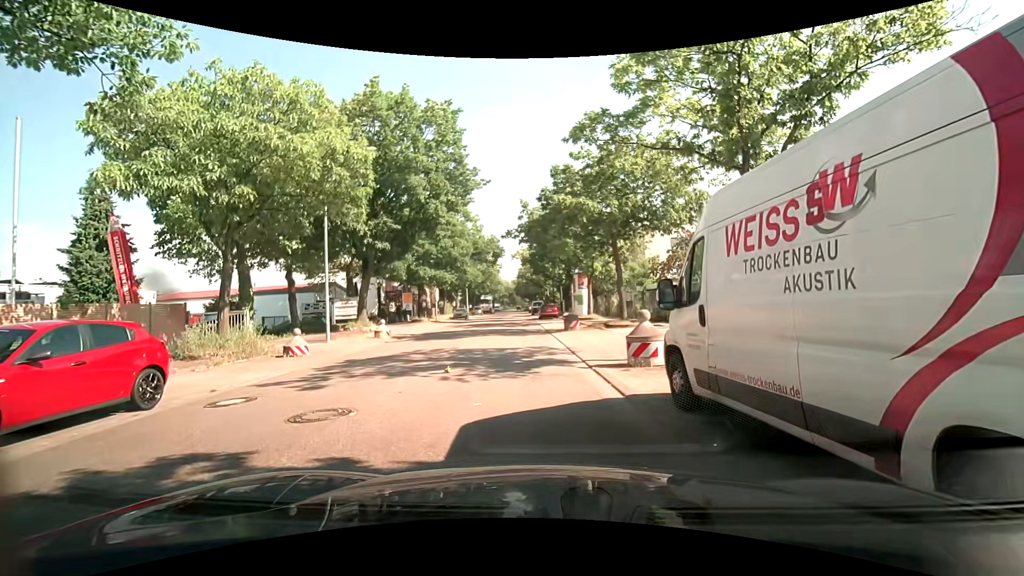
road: residential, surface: asphalt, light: Day
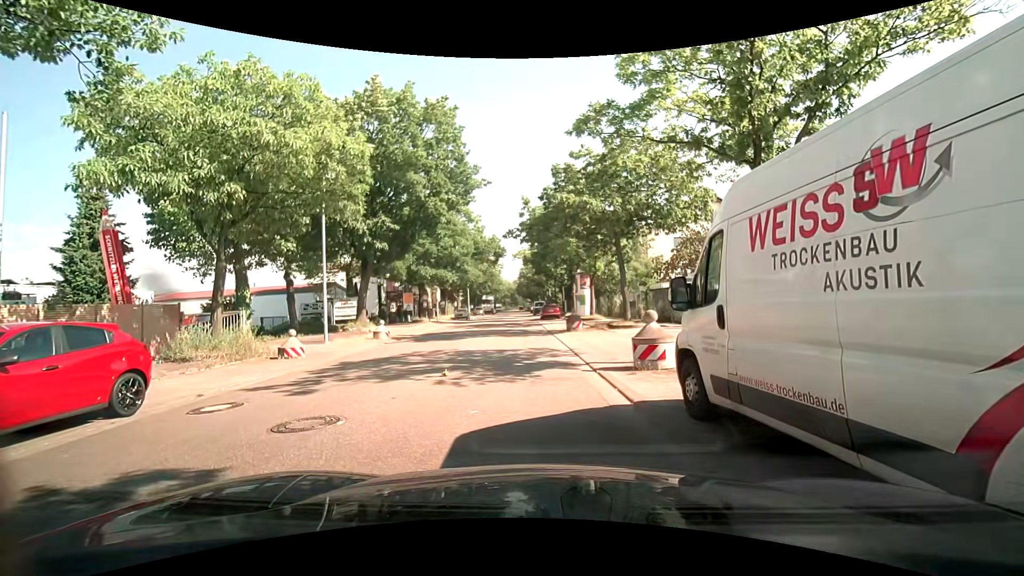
(0.0, +0.4) m; 0°
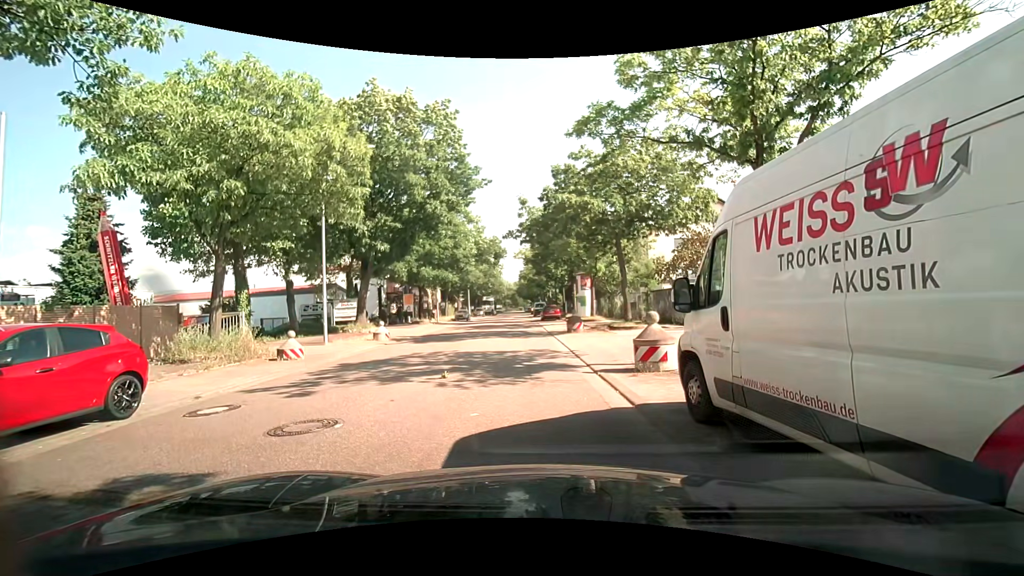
(0.0, +0.2) m; 0°
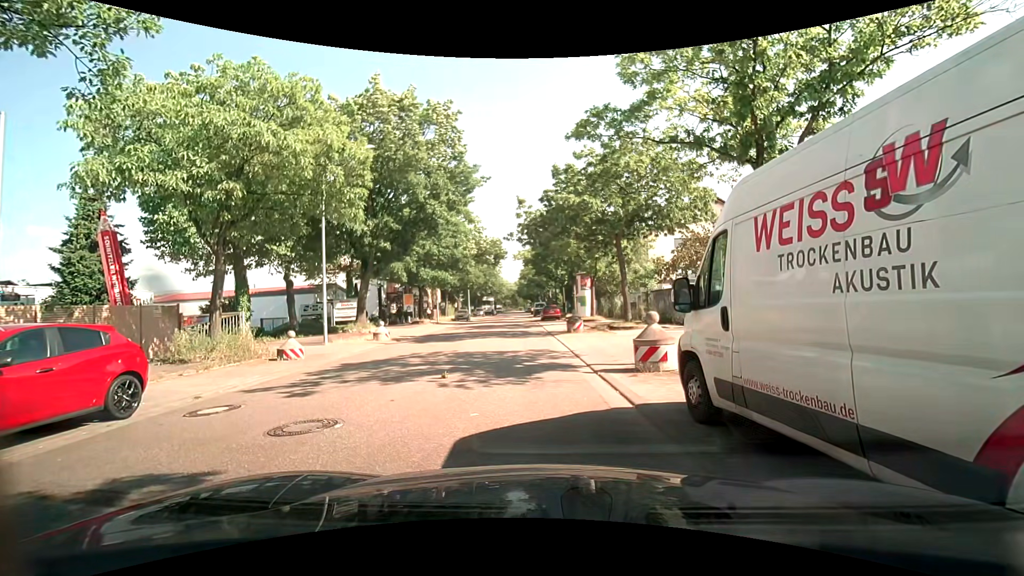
(0.0, 0.0) m; 0°
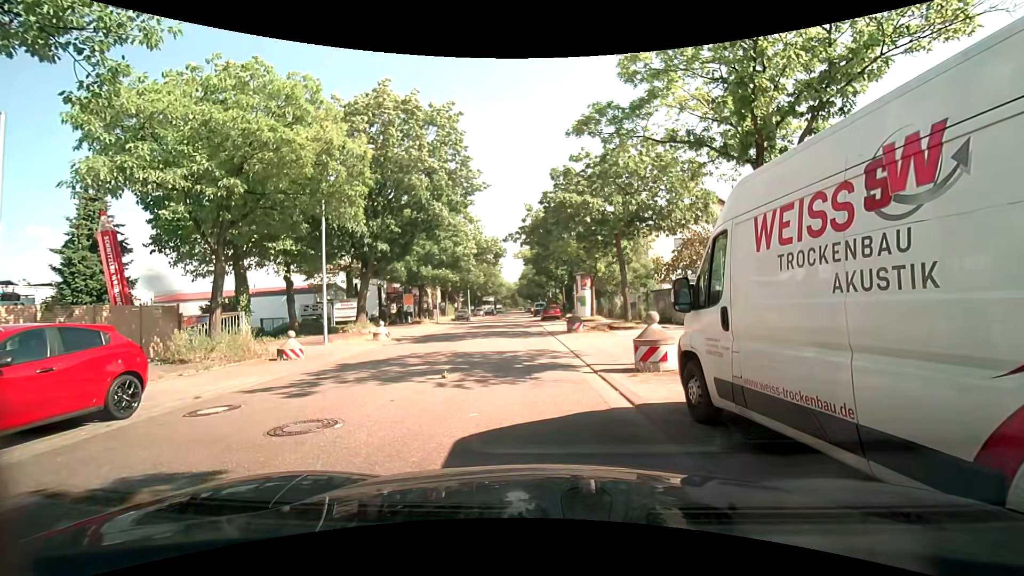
(0.0, 0.0) m; 0°
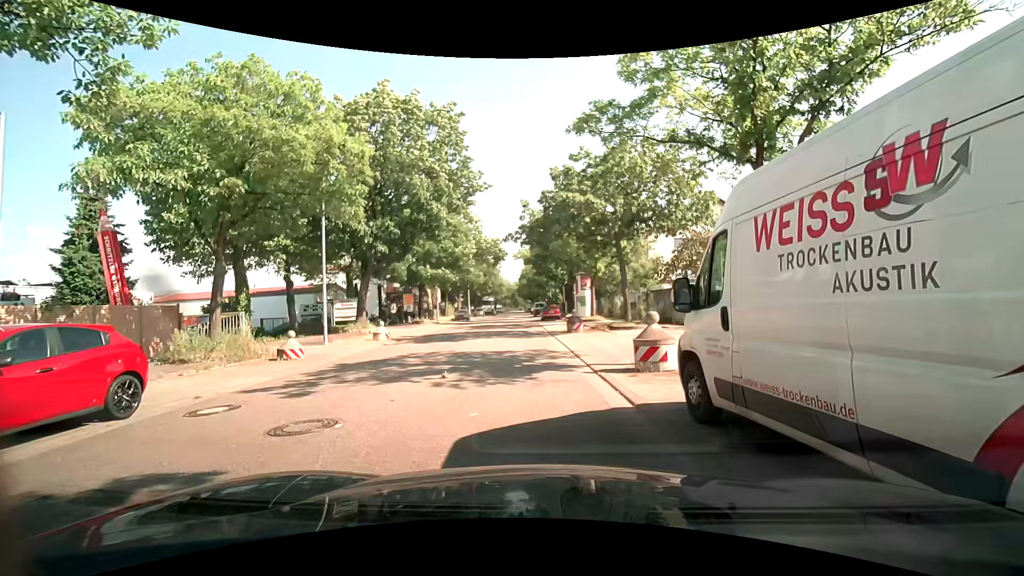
(0.0, 0.0) m; 0°
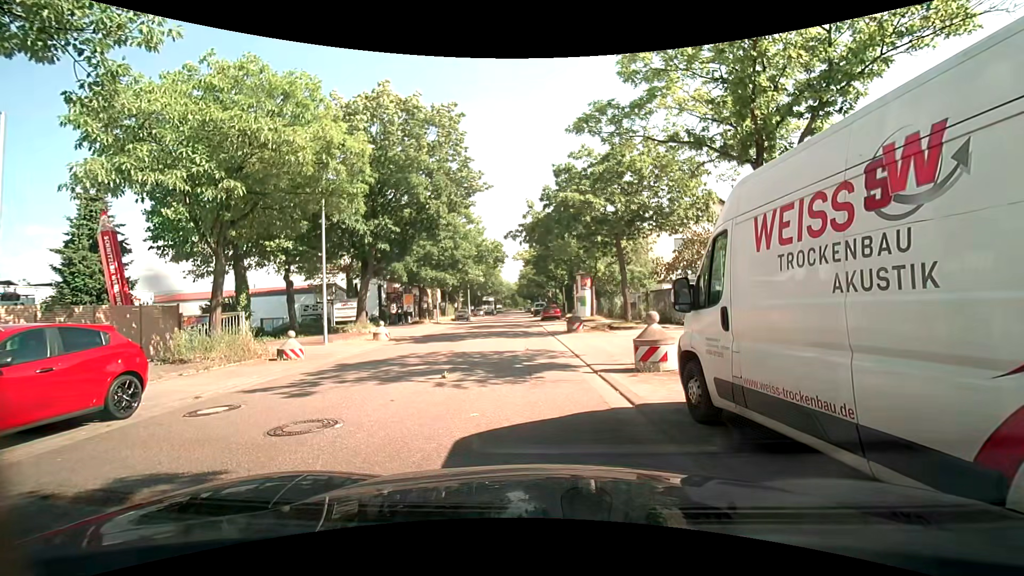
(0.0, 0.0) m; 0°
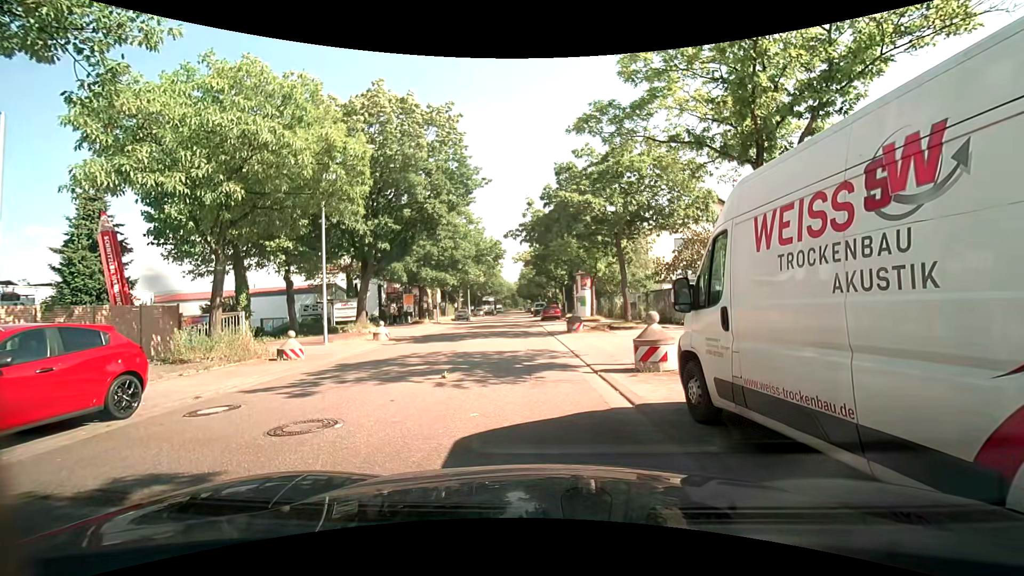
(0.0, 0.0) m; 0°
